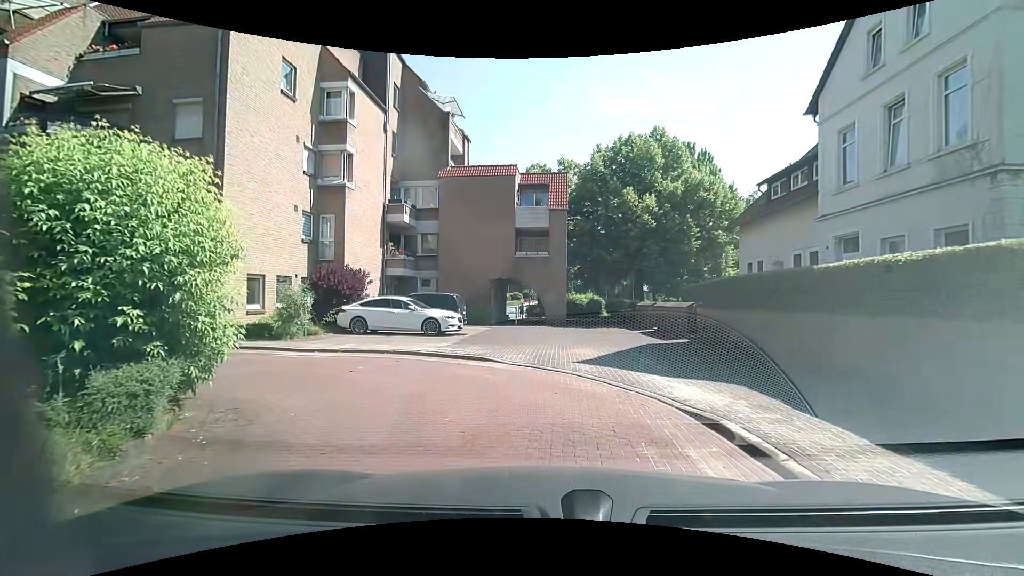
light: Day
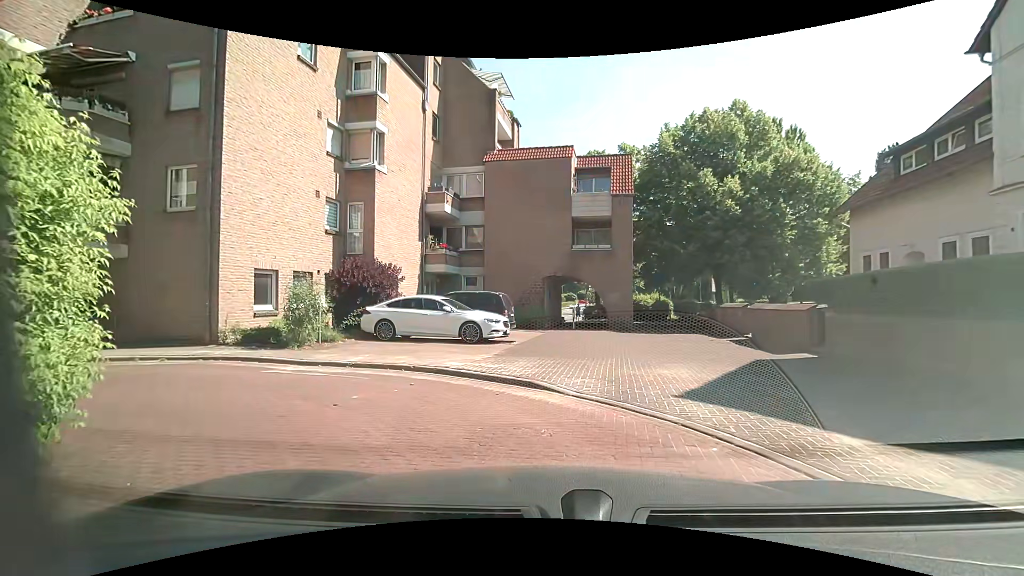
(0.0, +3.7) m; -5°
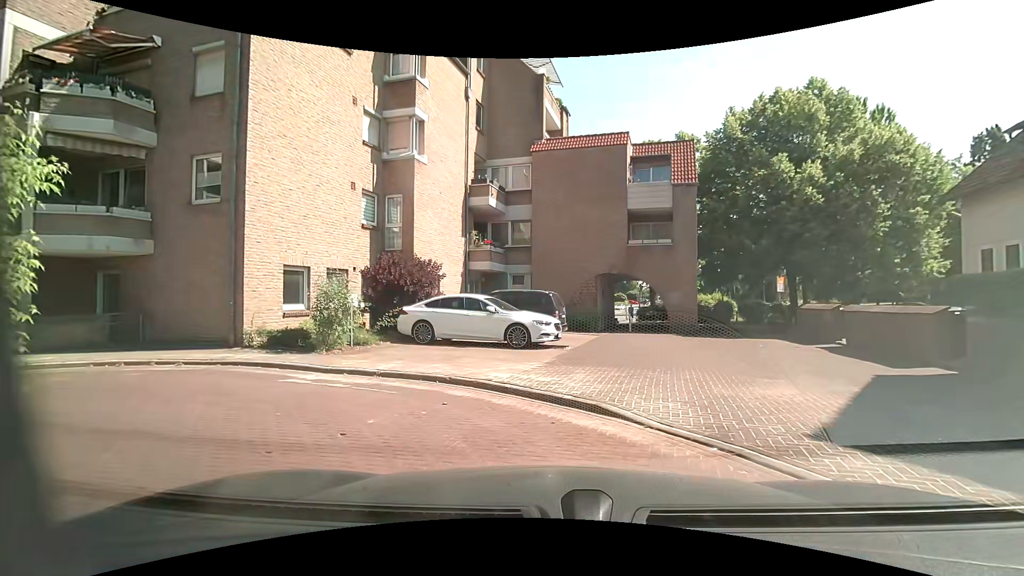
(-0.1, +1.8) m; -6°
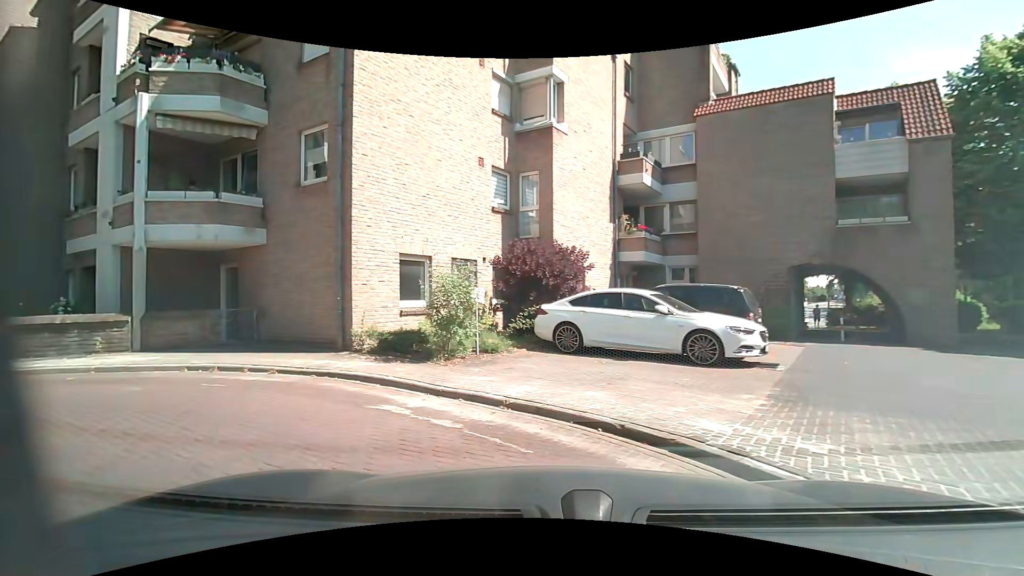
(-0.3, +3.5) m; -15°
